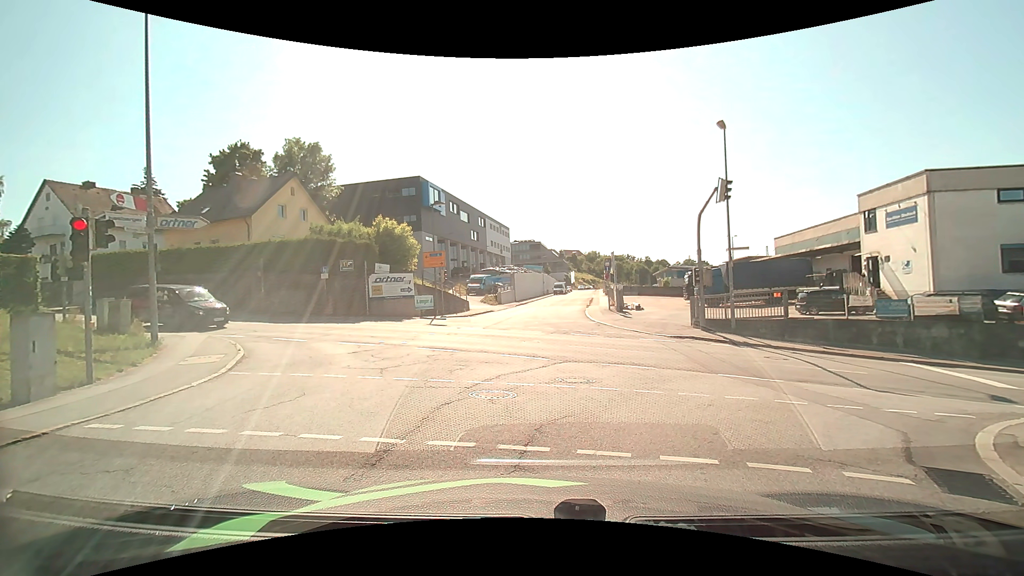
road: residential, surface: asphalt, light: Day
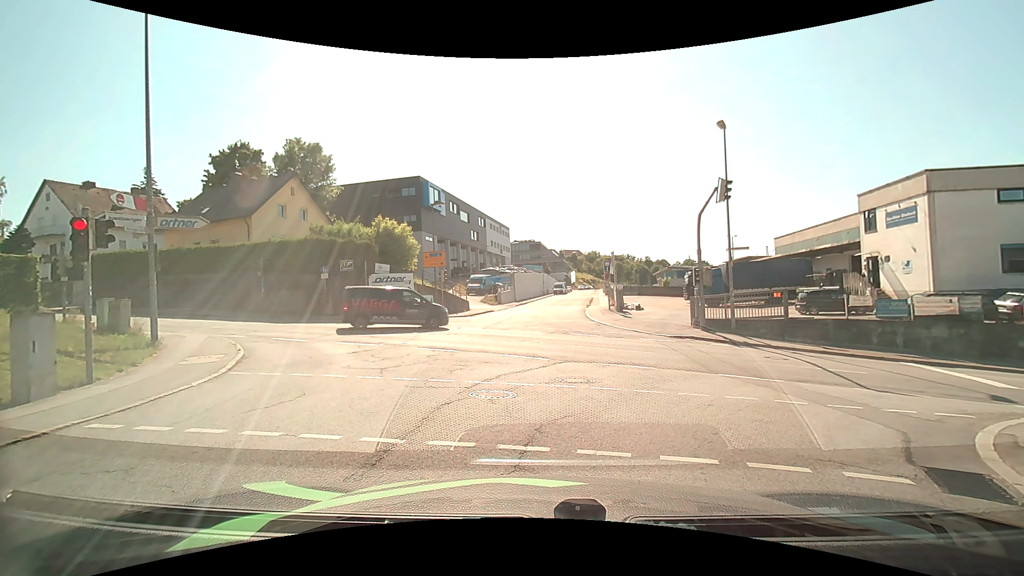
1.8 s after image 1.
(0.0, 0.0) m; 0°
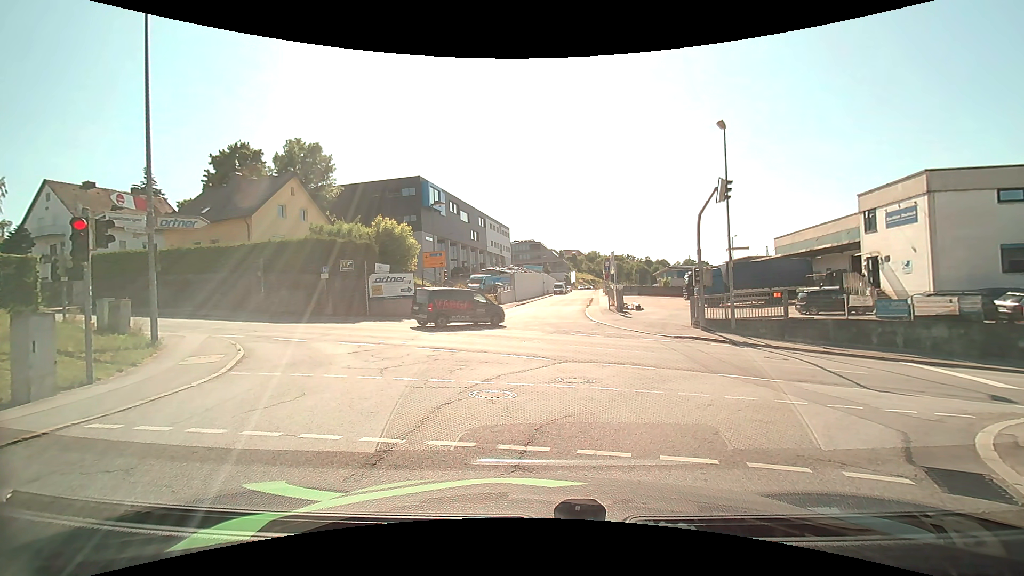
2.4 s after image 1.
(0.0, 0.0) m; 0°
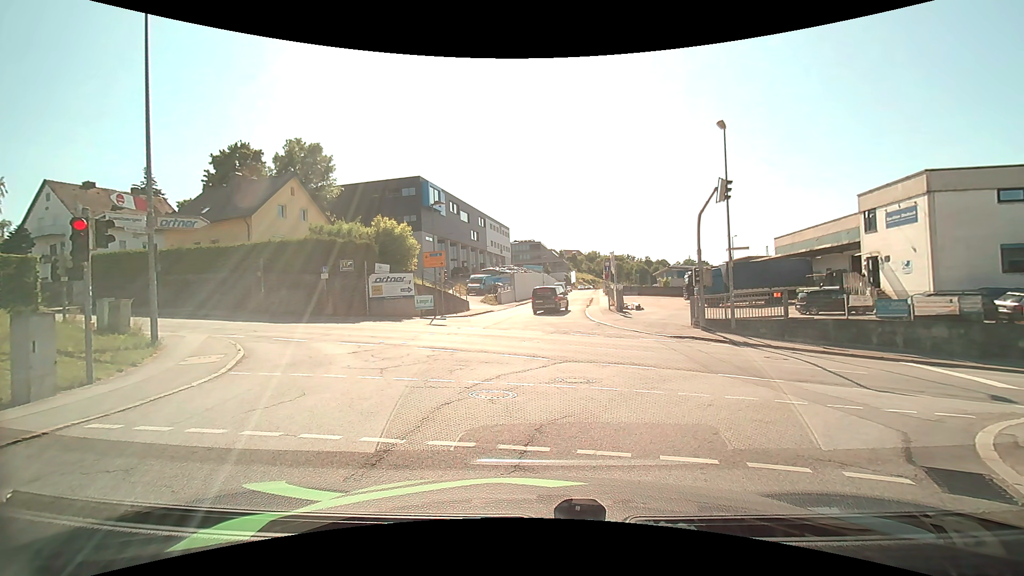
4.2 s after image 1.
(0.0, 0.0) m; 0°
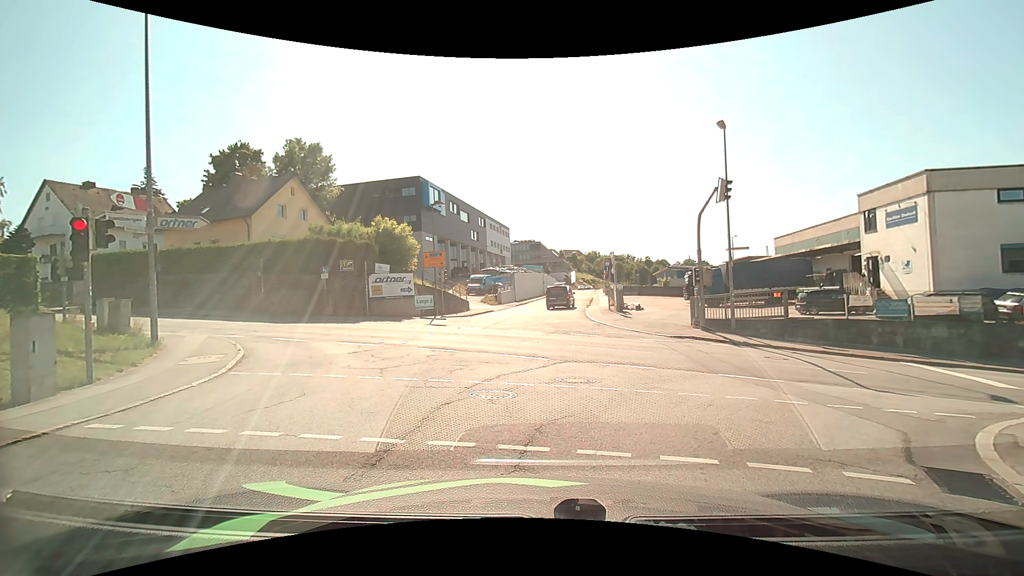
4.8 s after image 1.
(0.0, 0.0) m; 0°
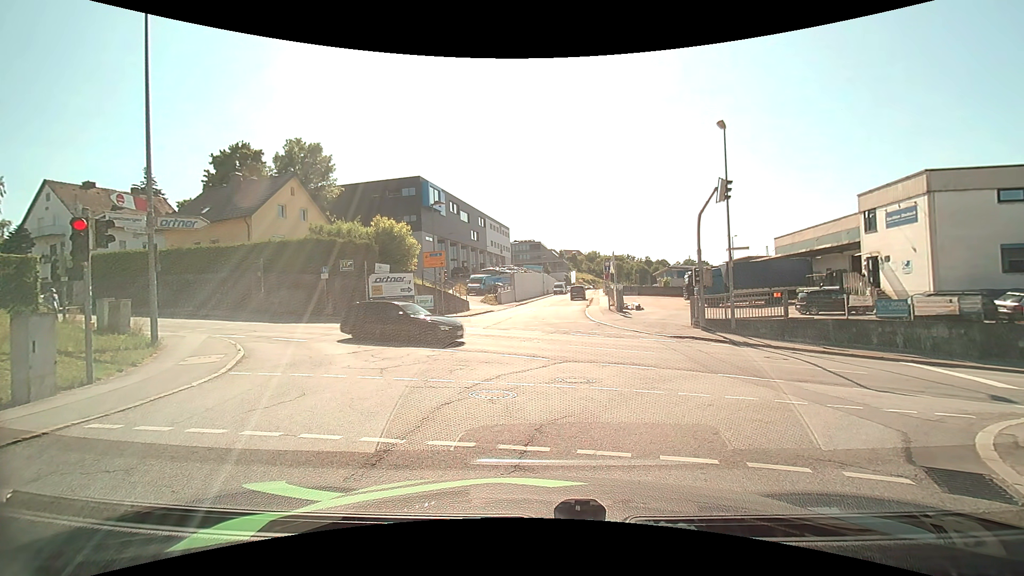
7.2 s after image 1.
(0.0, 0.0) m; 0°
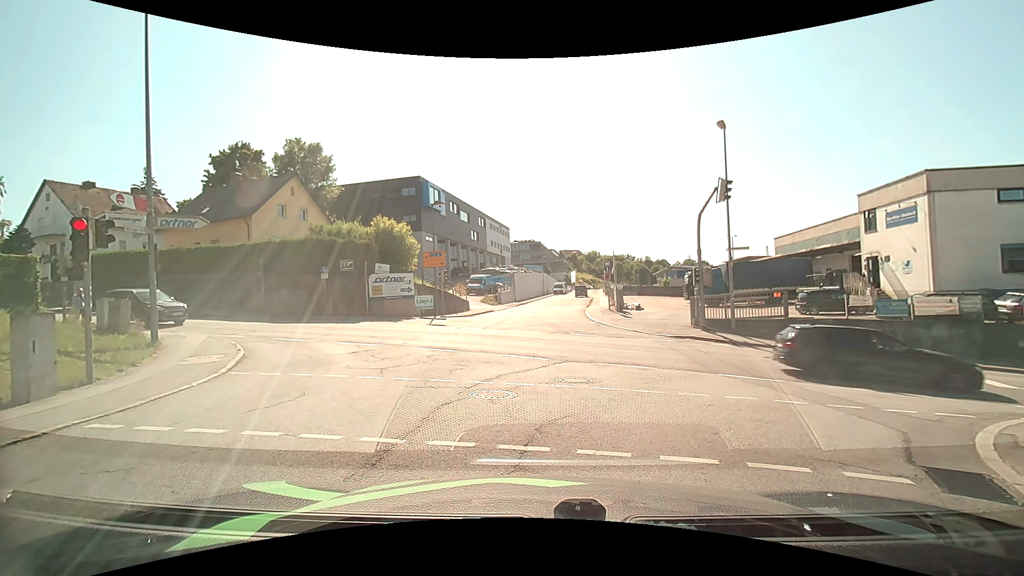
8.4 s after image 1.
(0.0, 0.0) m; 0°
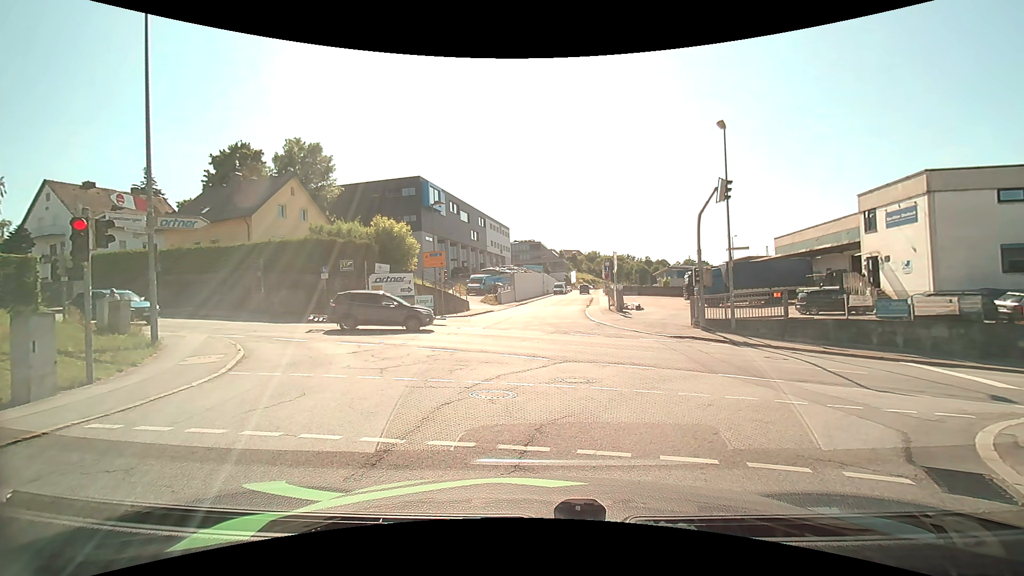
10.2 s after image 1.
(0.0, 0.0) m; 0°
(0, +10) (-3, +19) (-11, +26) (-20, +29) (-30, +32) (-39, +34) (-49, +37) (-59, +40) (-68, +43) (-78, +46) m
